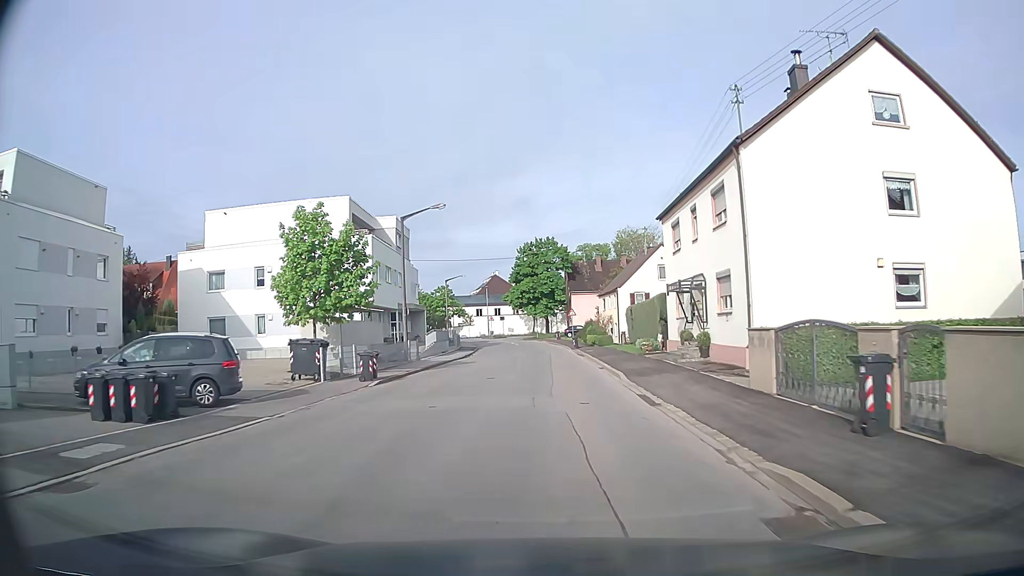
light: Day
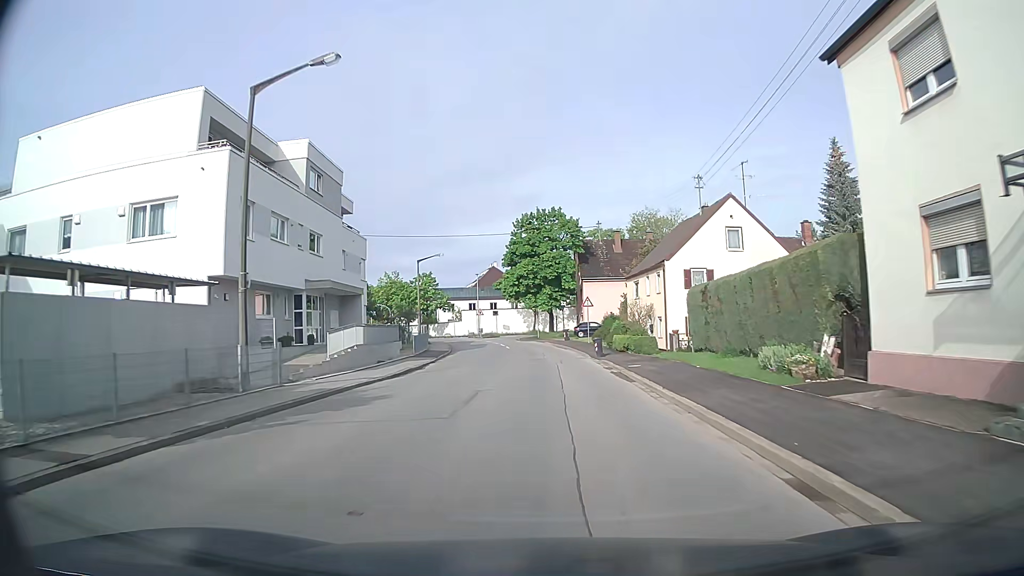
(-0.1, +20.4) m; 0°
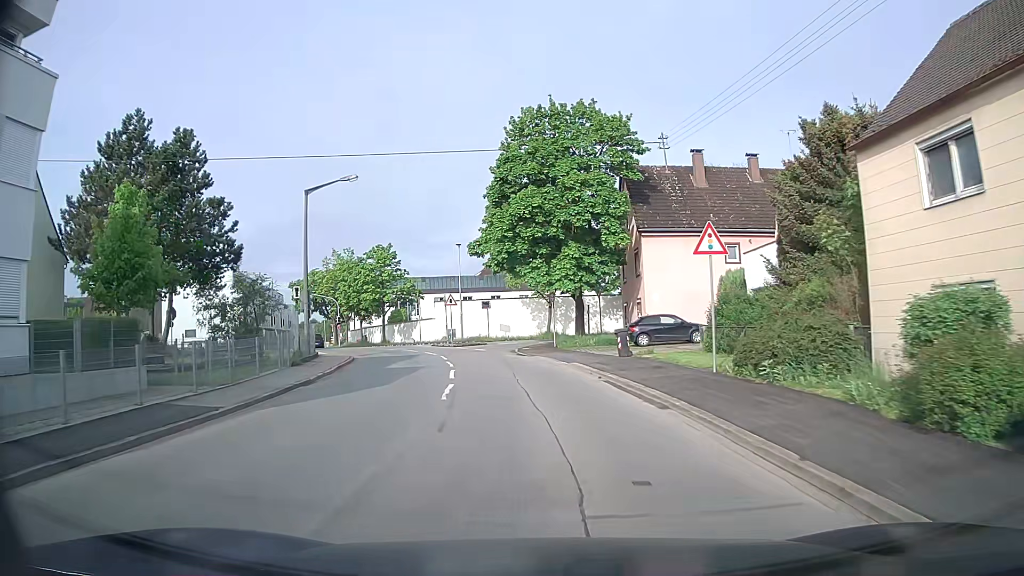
(-0.2, +33.0) m; -2°
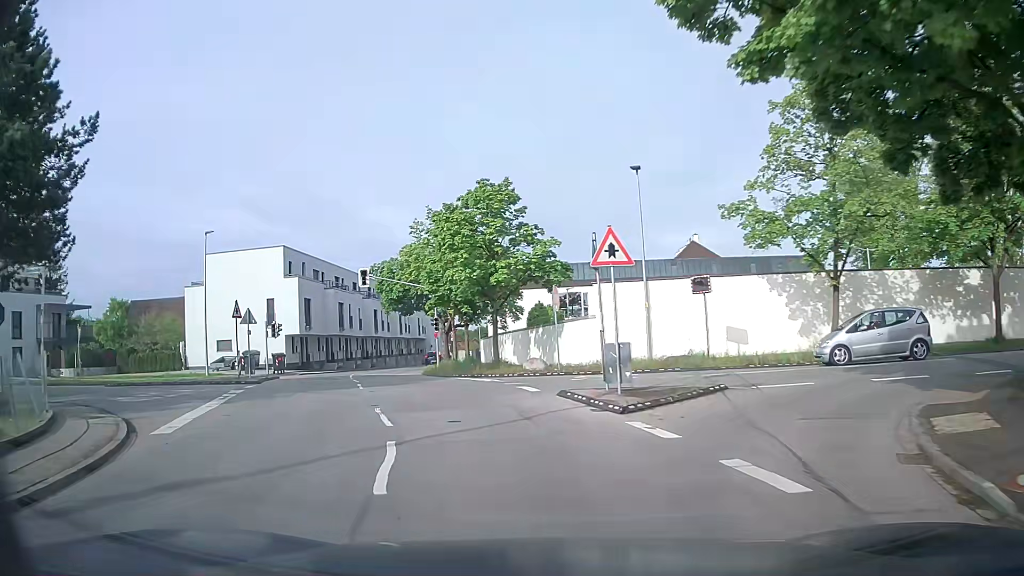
(-2.7, +29.1) m; -15°
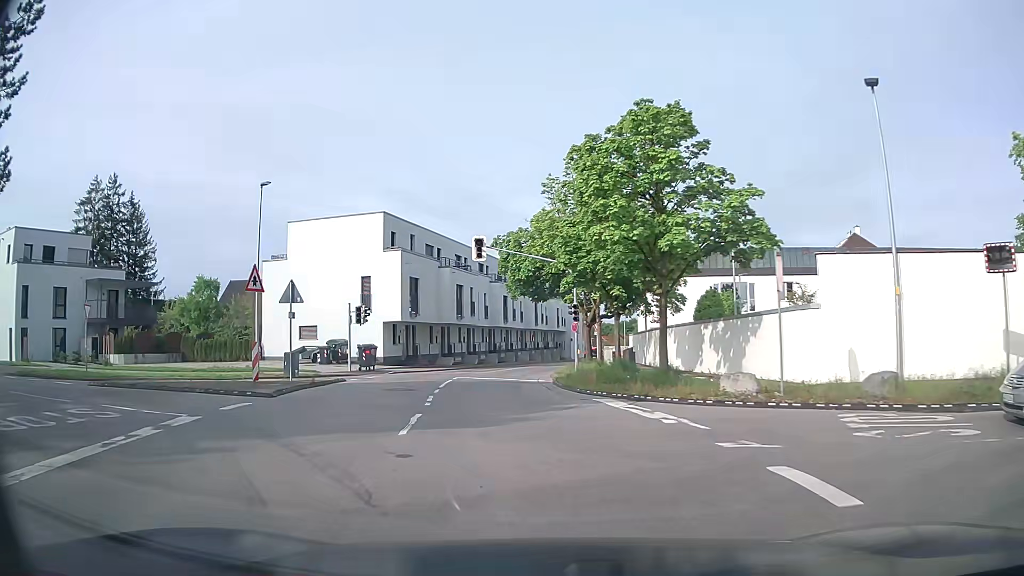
(-1.1, +10.5) m; -12°
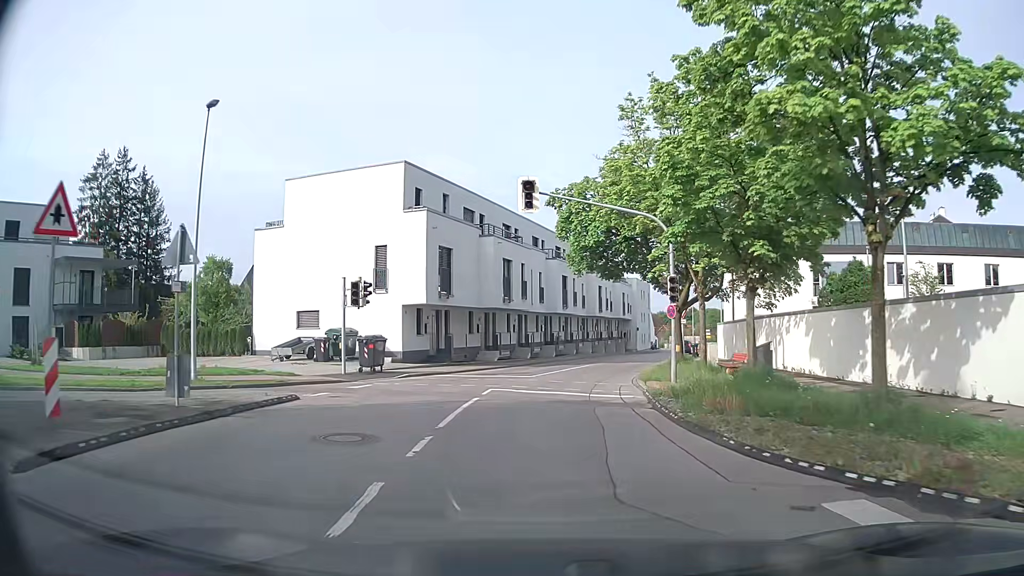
(-0.6, +10.3) m; -4°
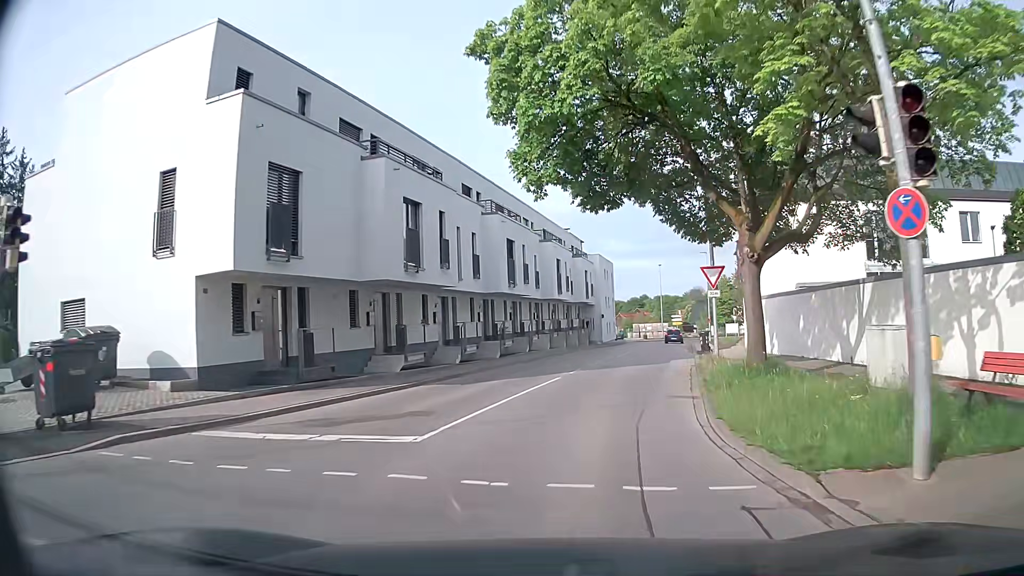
(+0.3, +15.7) m; +4°
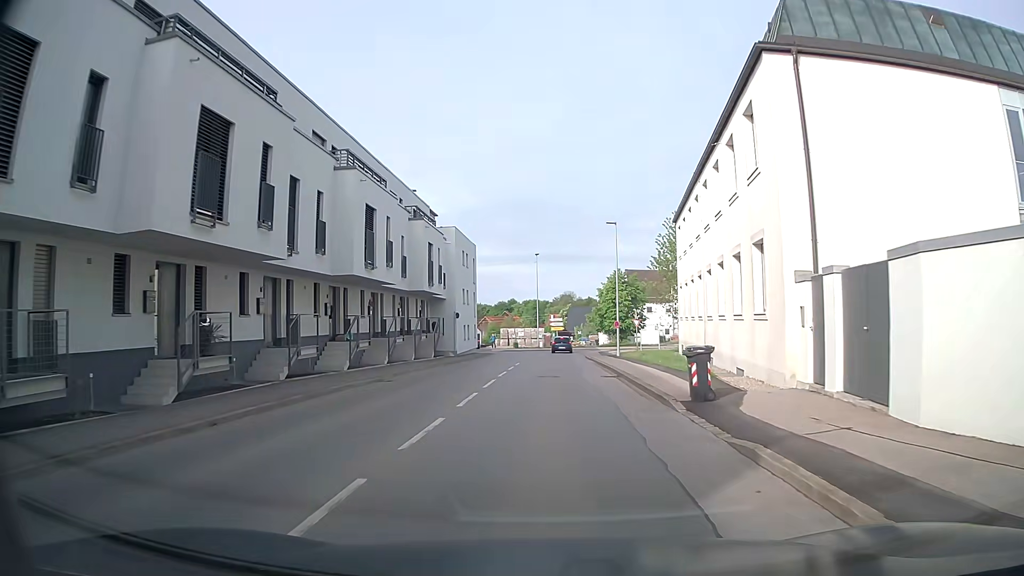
(+2.6, +21.1) m; +10°
